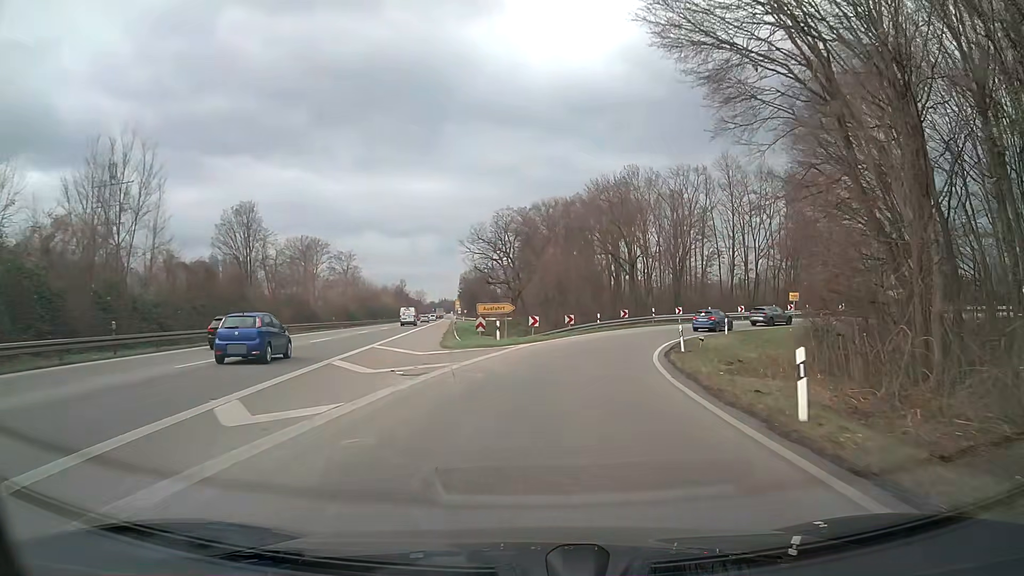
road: trunk_link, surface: asphalt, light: Day
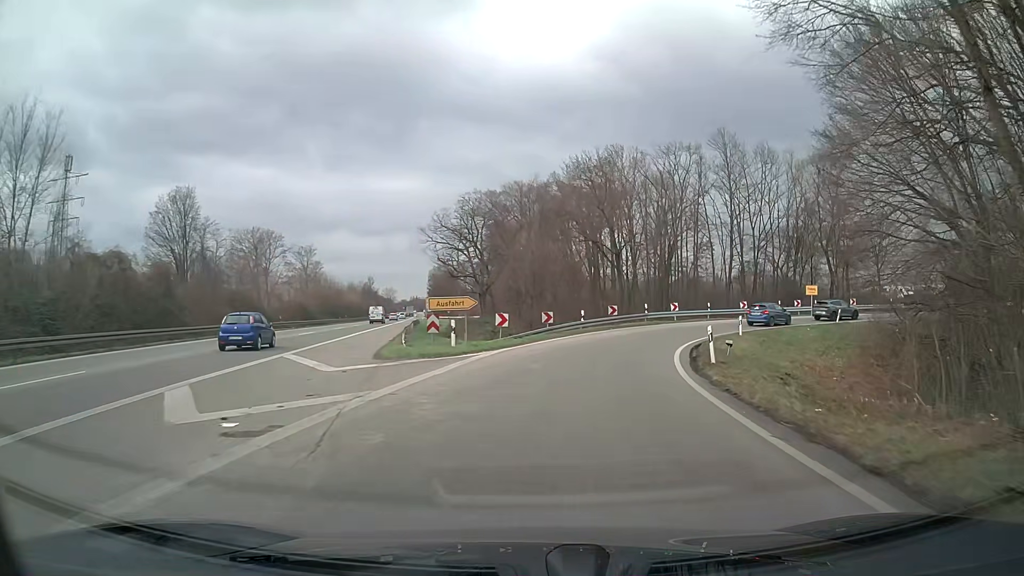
(+0.1, +8.1) m; +2°
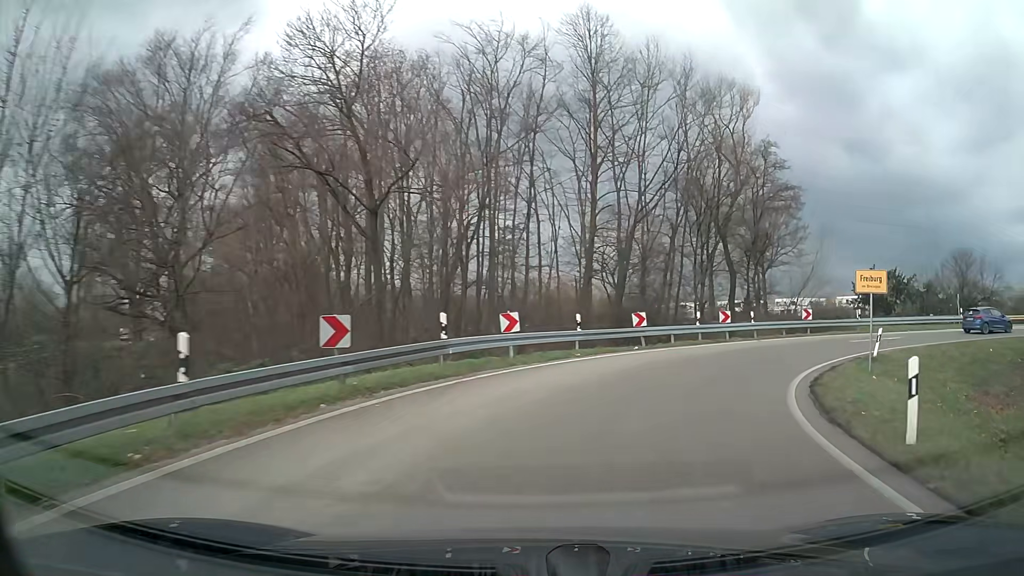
(+4.1, +27.5) m; +23°
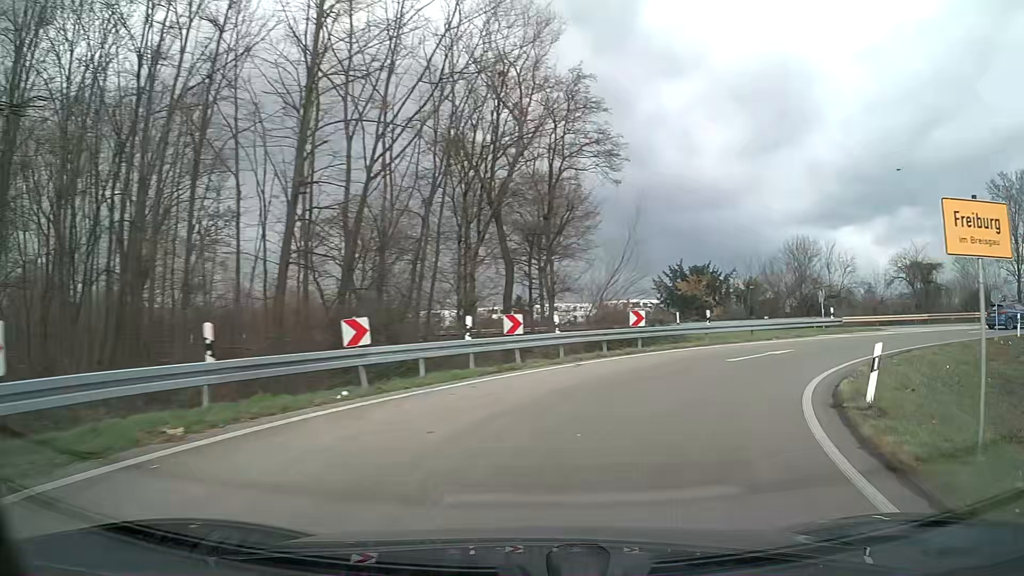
(+2.4, +12.2) m; +23°
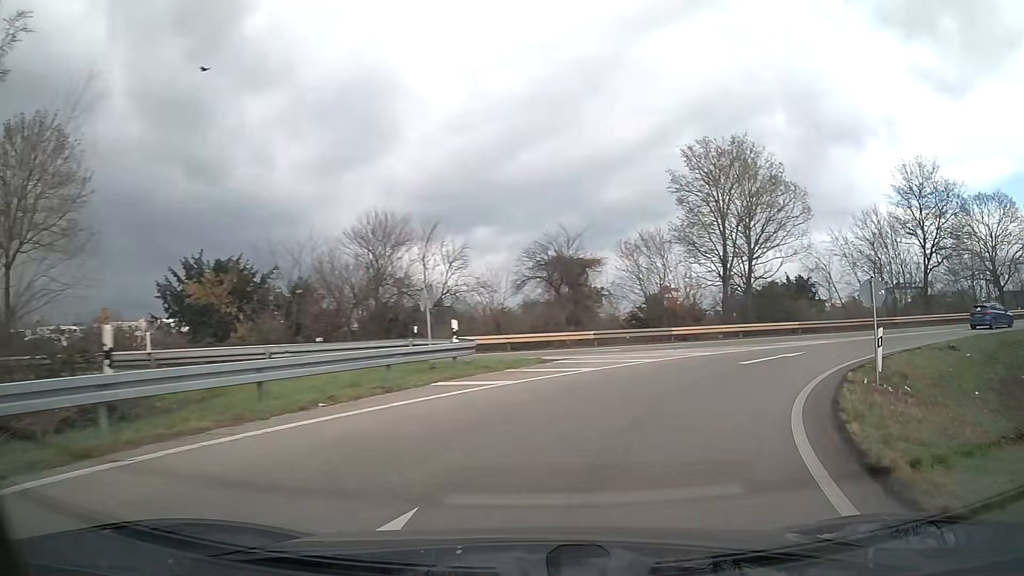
(+5.7, +17.3) m; +36°
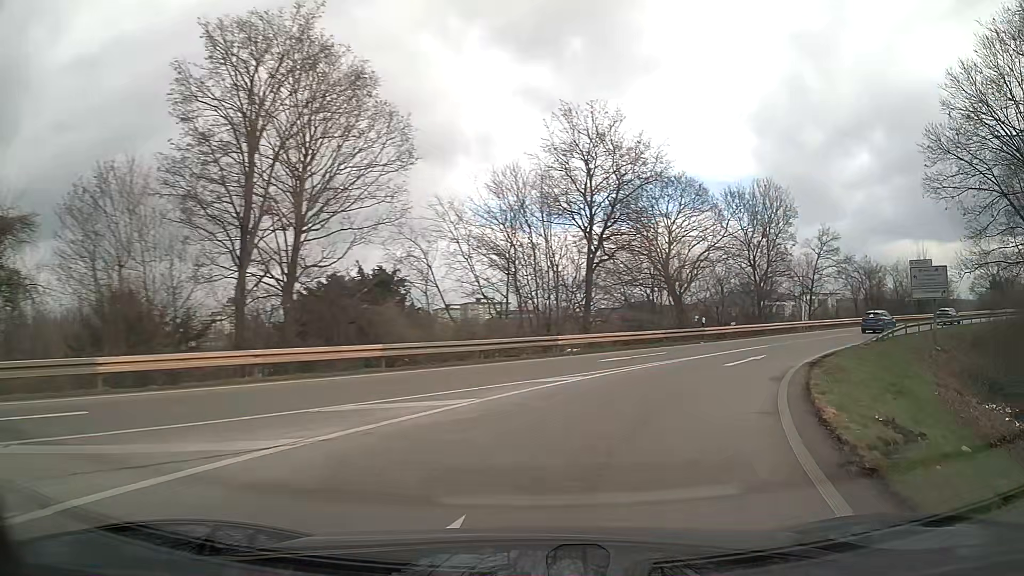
(+5.6, +17.9) m; +35°
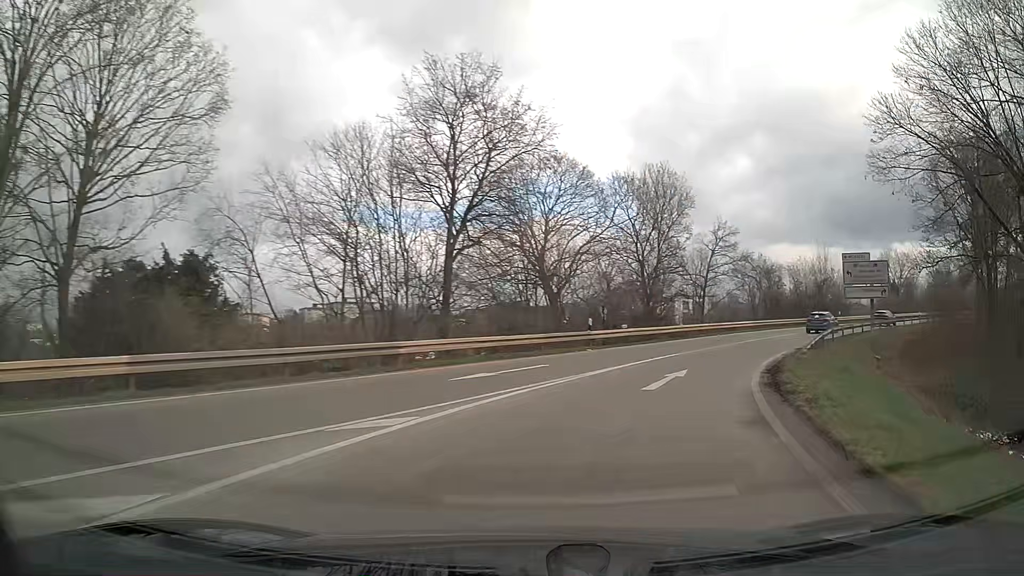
(+0.6, +6.6) m; +11°
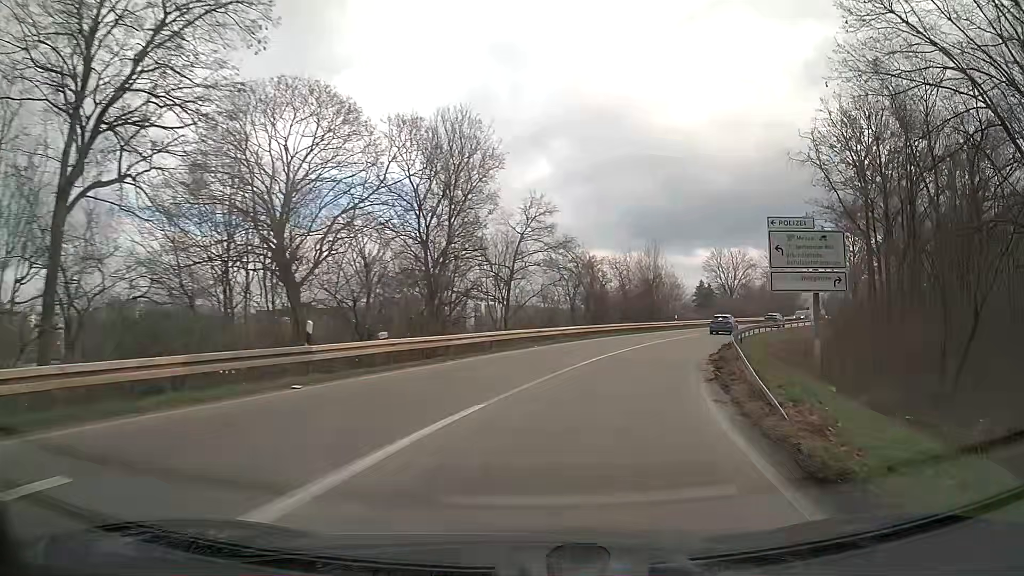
(+2.1, +13.7) m; +16°
